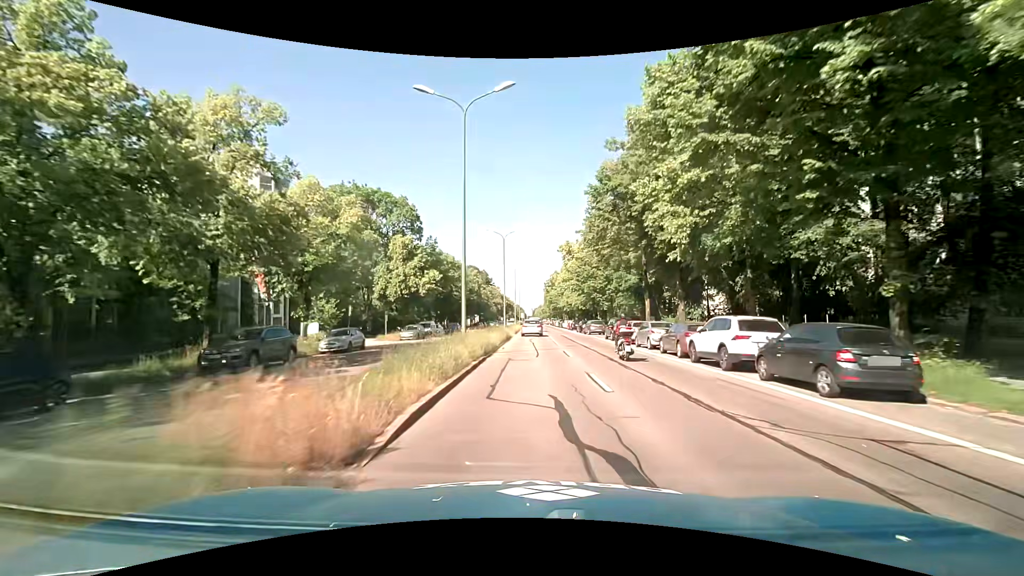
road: primary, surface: asphalt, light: Day
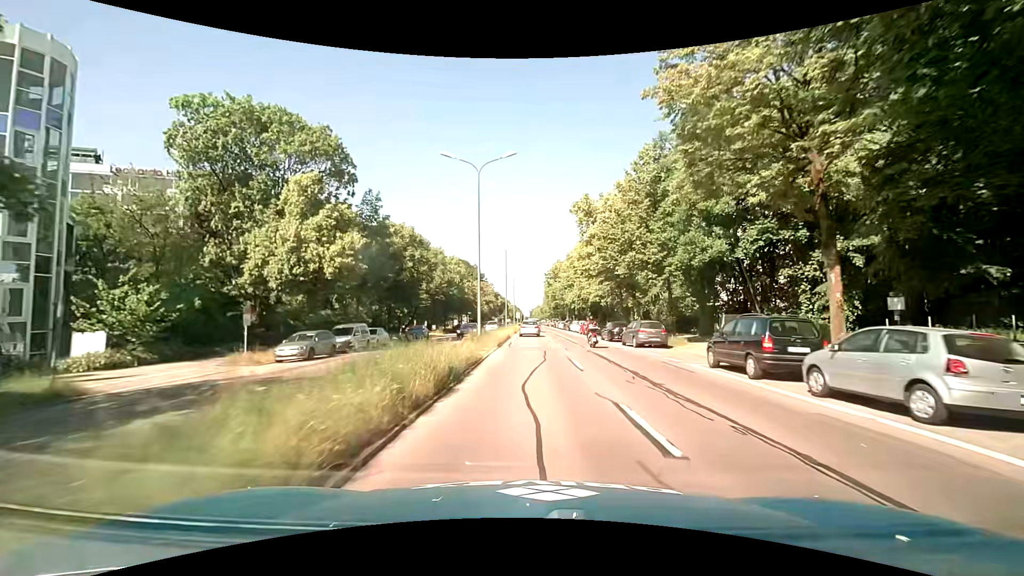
(0.0, +22.9) m; +1°
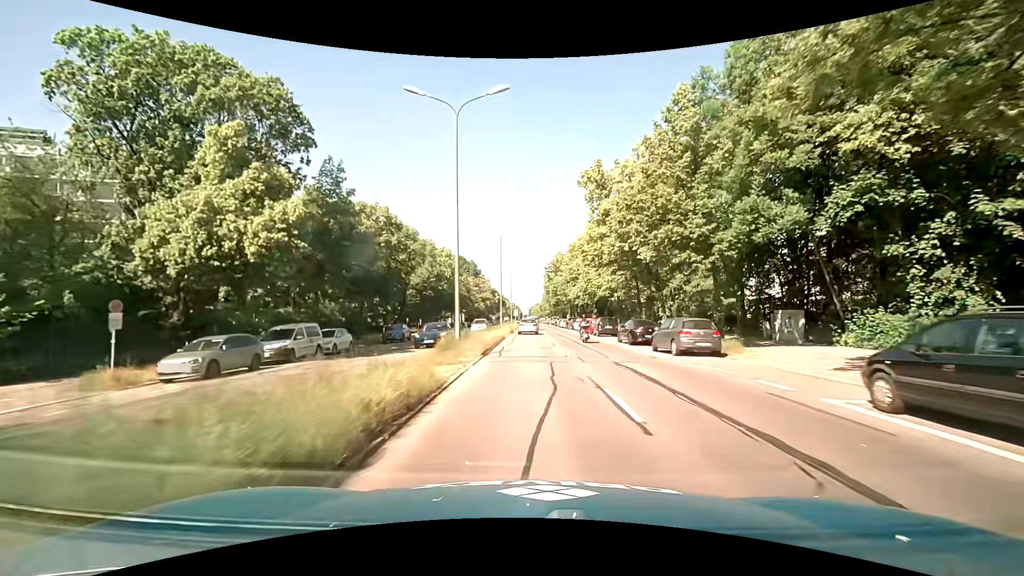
(-0.1, +7.6) m; -1°
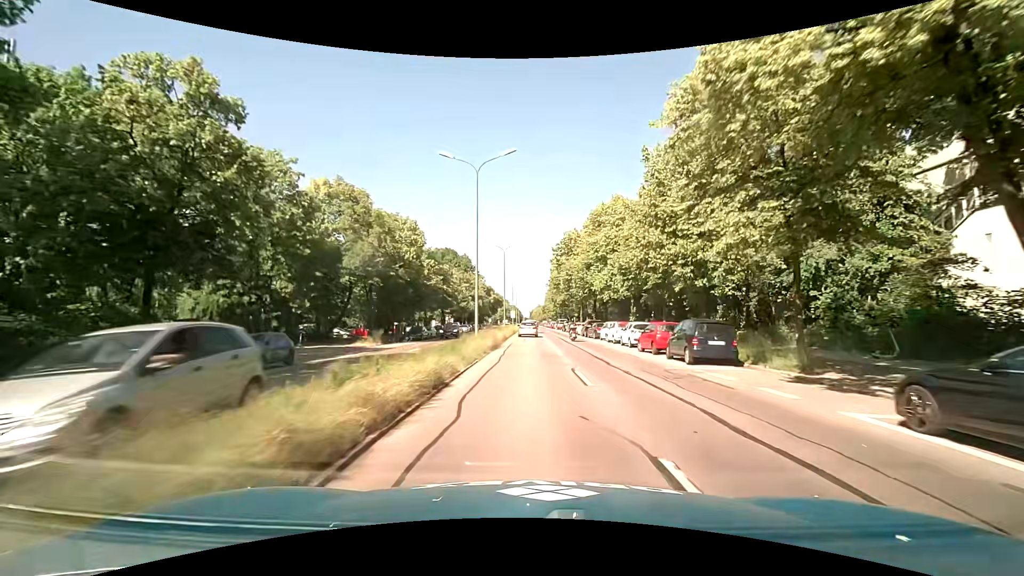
(0.0, +23.1) m; 0°
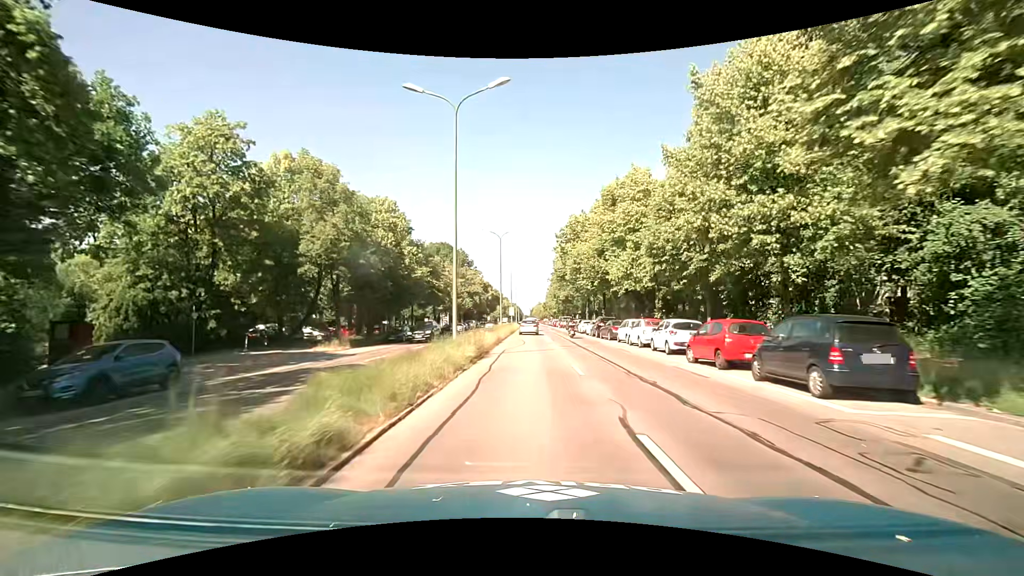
(0.0, +7.8) m; 0°
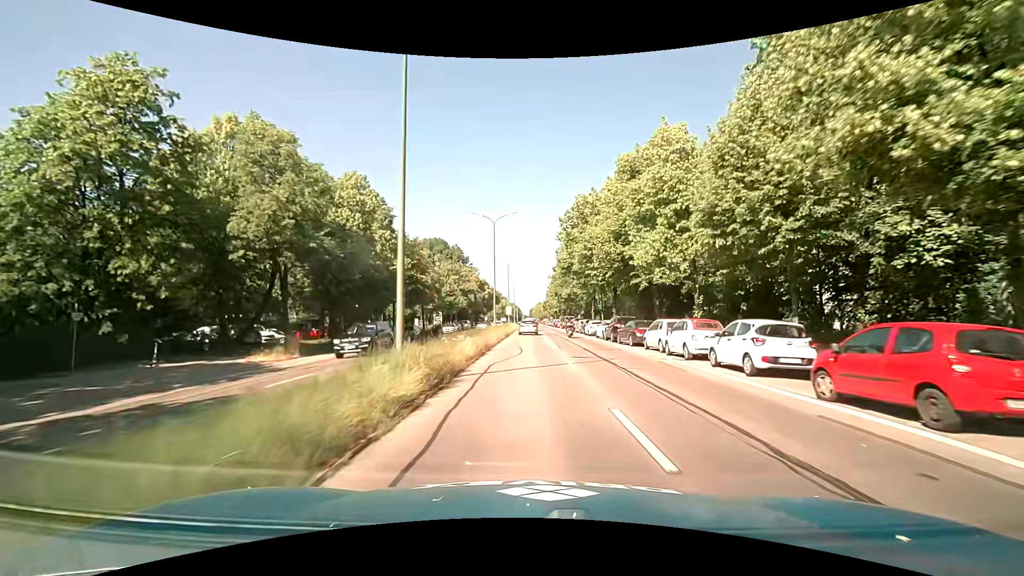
(0.0, +7.8) m; 0°
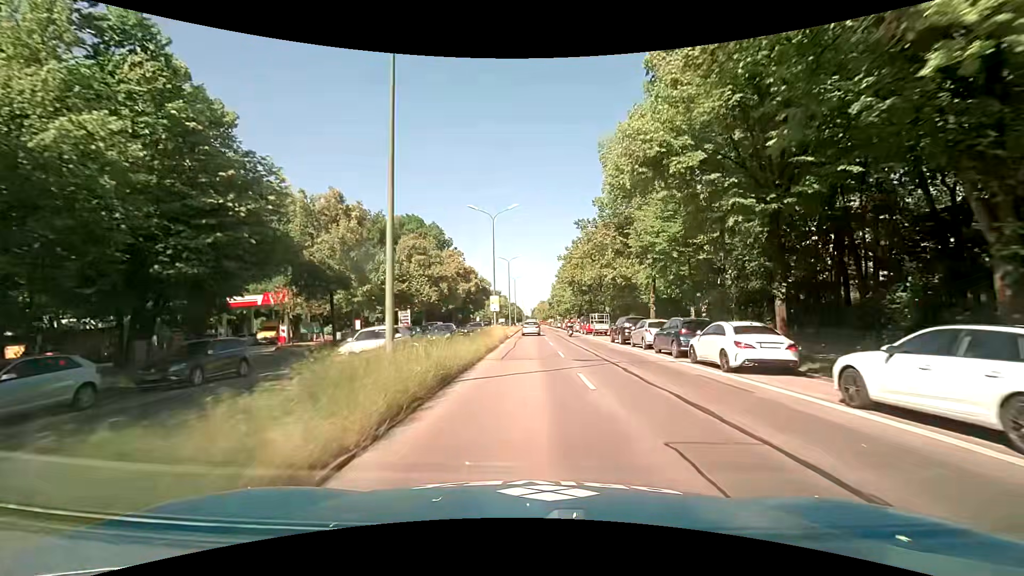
(+0.1, +31.4) m; 0°
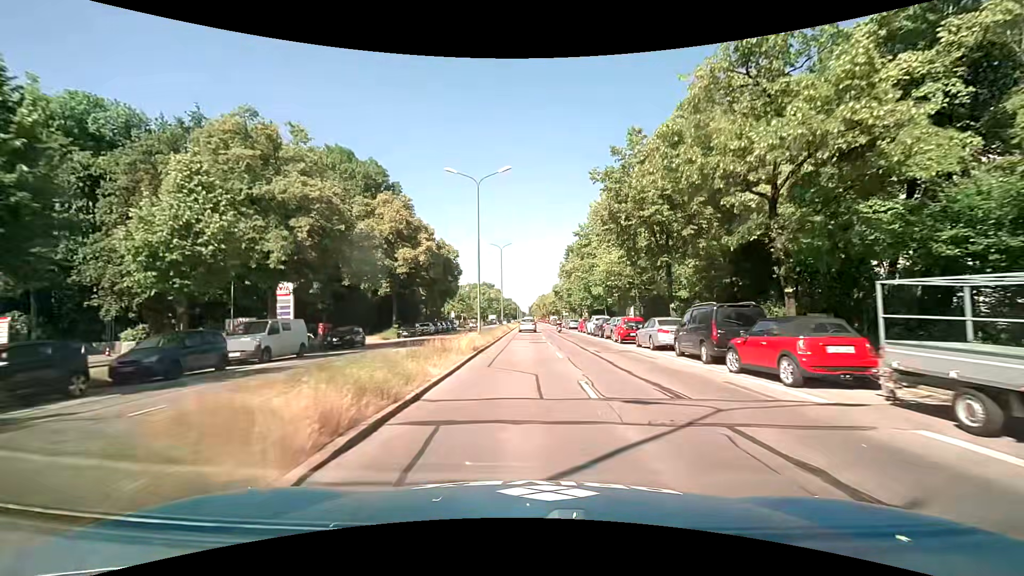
(+0.3, +39.0) m; +1°
(0, +10) (0, +20) (0, +30) (0, +40) (0, +50) (0, +60) (-1, +70) (-1, +80) (-1, +90) (-2, +100) m
